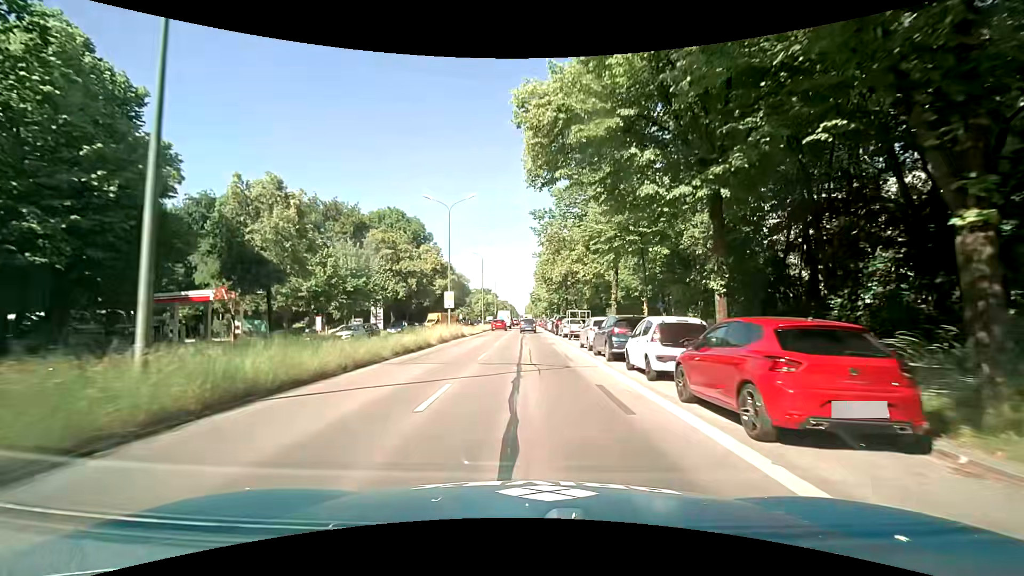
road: primary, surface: asphalt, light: Day
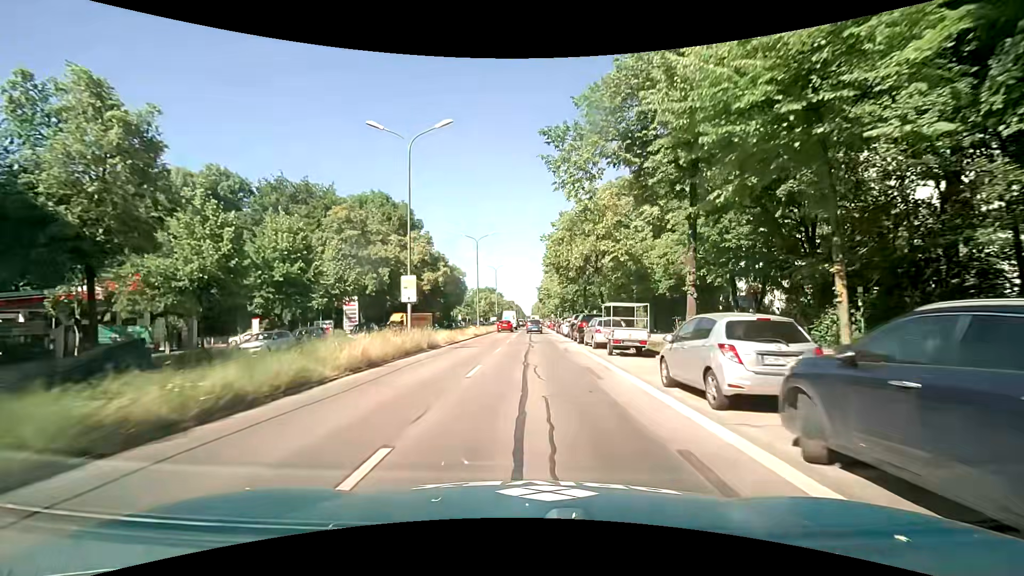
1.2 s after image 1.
(0.0, +14.2) m; -1°
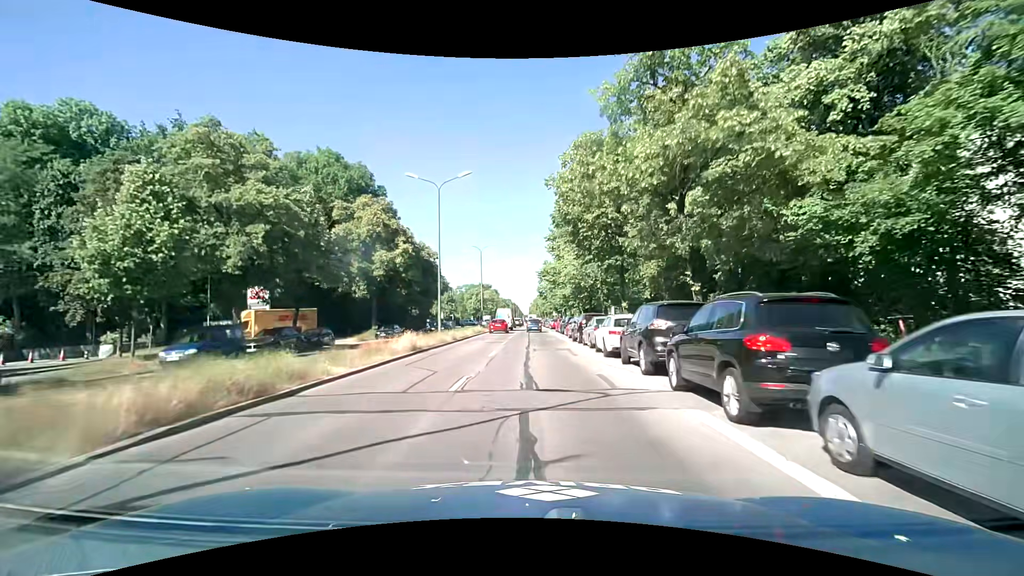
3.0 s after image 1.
(+0.2, +21.3) m; +1°
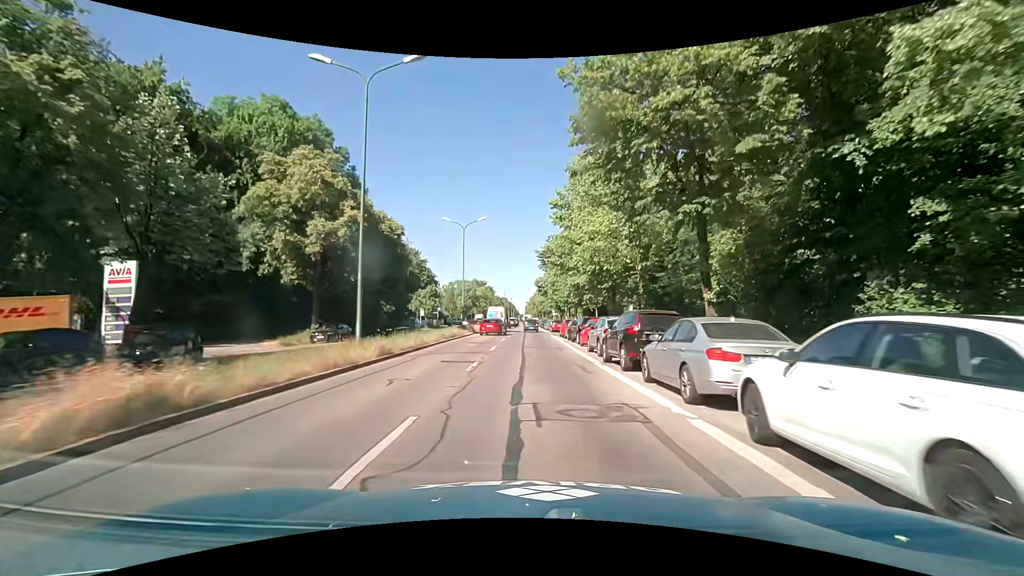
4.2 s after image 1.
(0.0, +14.1) m; 0°
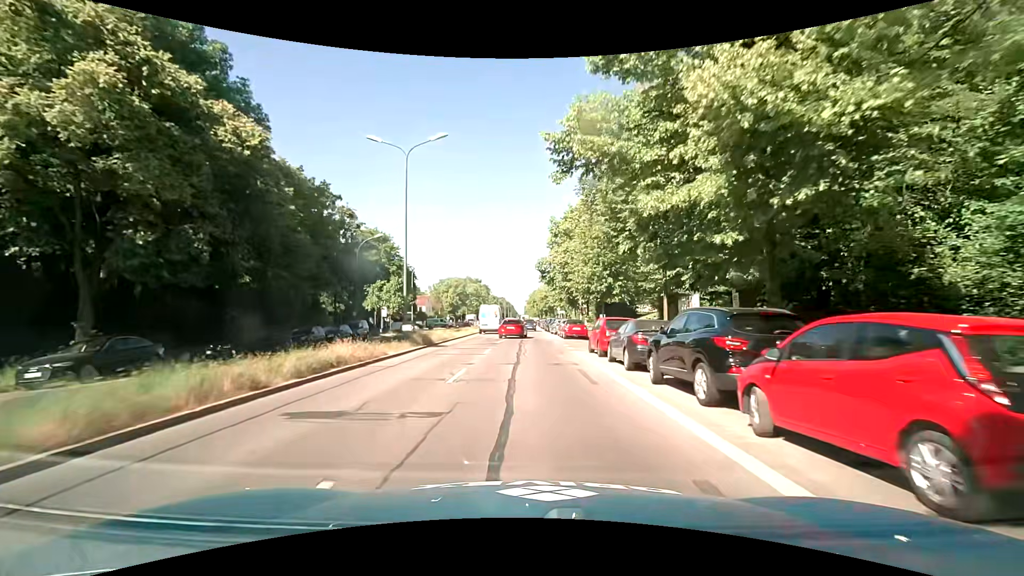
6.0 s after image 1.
(+0.2, +20.7) m; 0°
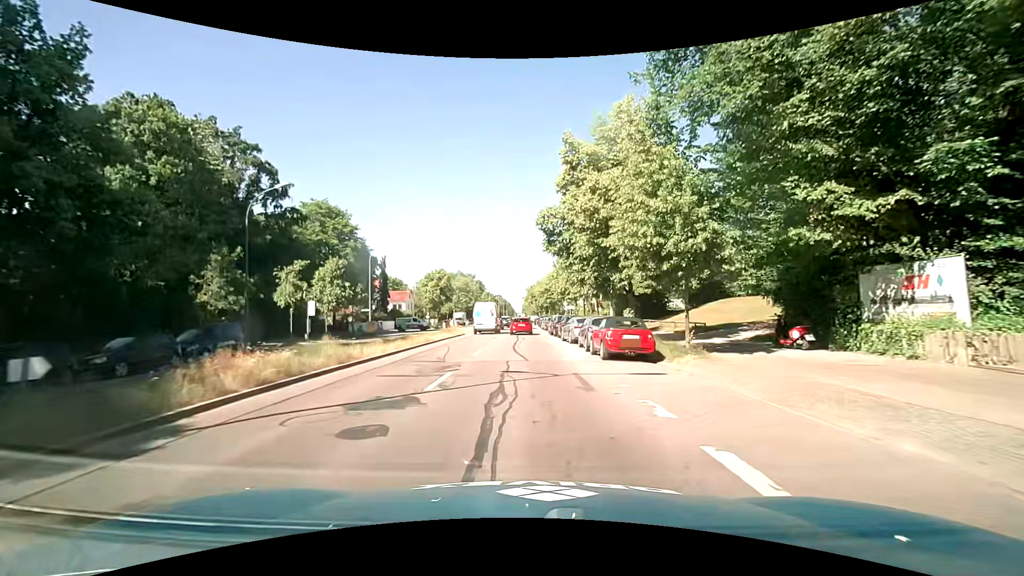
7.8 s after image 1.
(+0.2, +19.4) m; 0°
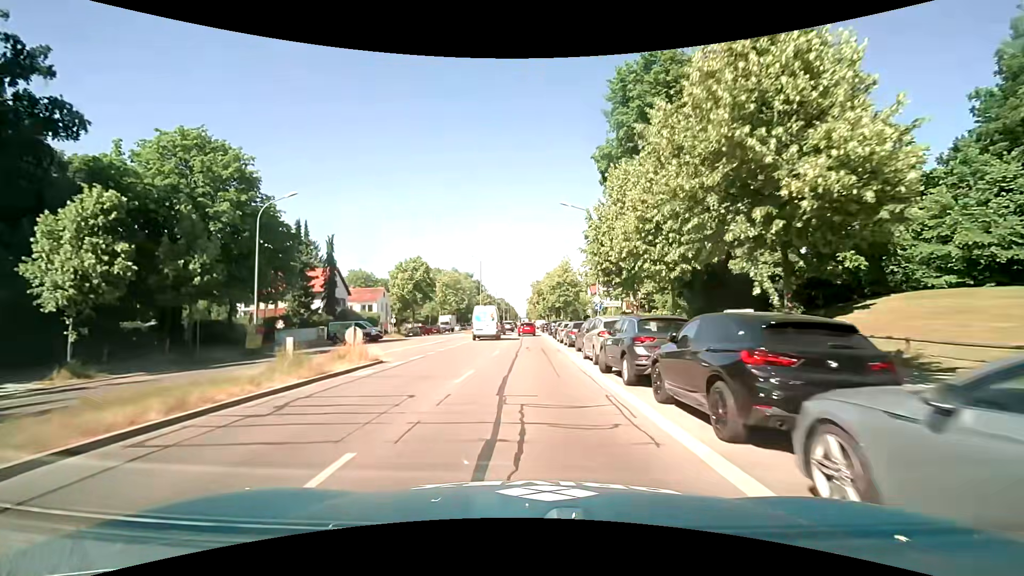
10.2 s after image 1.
(-0.1, +25.2) m; +1°
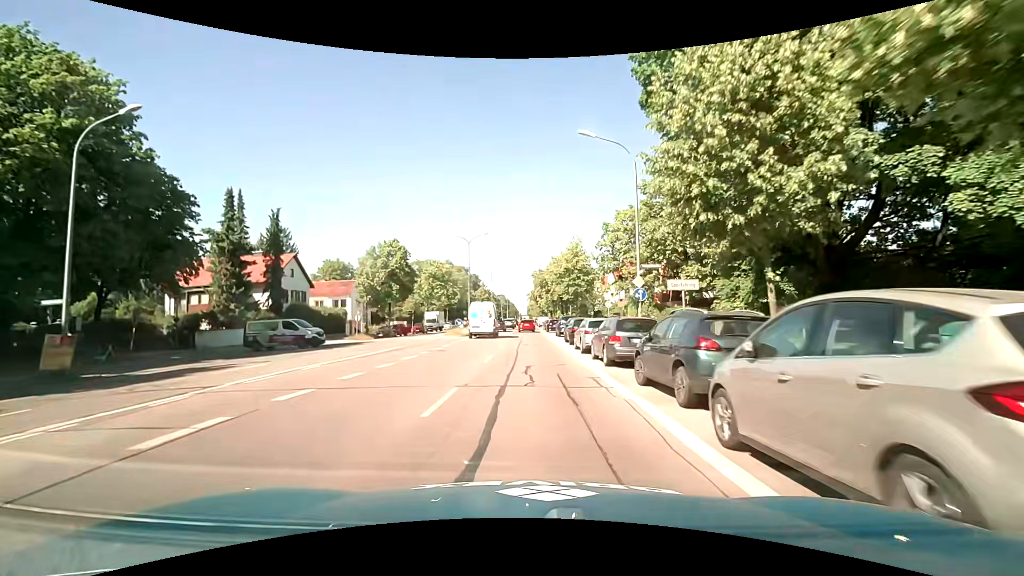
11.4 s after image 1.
(-0.2, +13.6) m; -1°
(0, +10) (0, +20) (0, +30) (0, +40) (0, +50) (0, +60) (0, +70) (+1, +80) (+1, +90) (+1, +100) m
